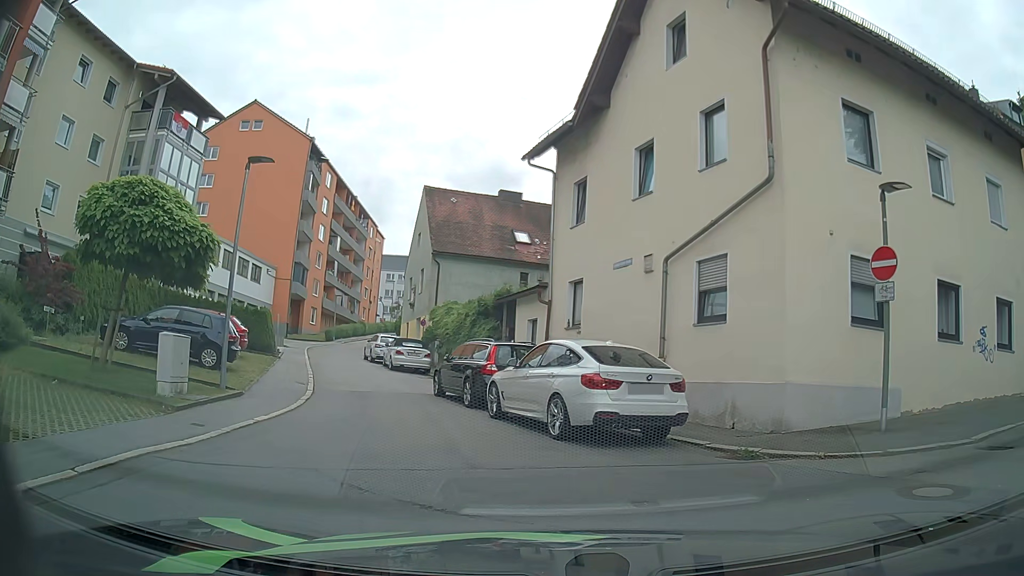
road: residential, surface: asphalt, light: Day
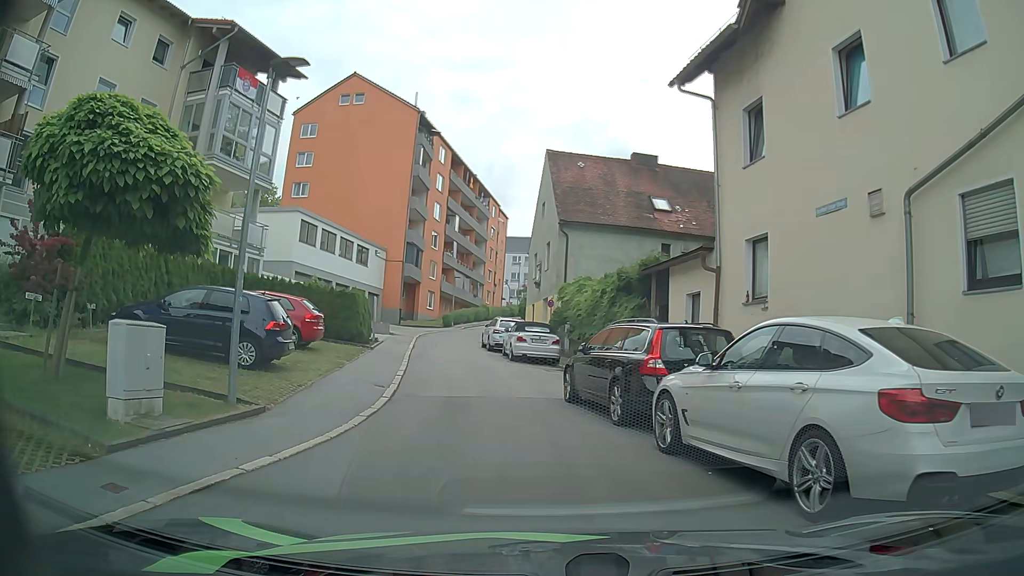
(-0.4, +5.2) m; -10°
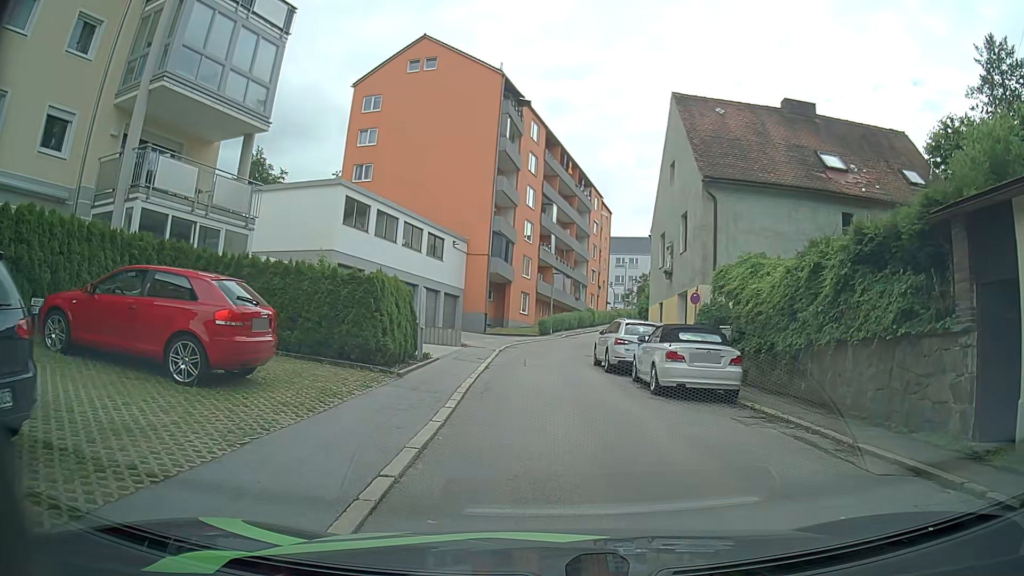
(-1.1, +10.6) m; -8°
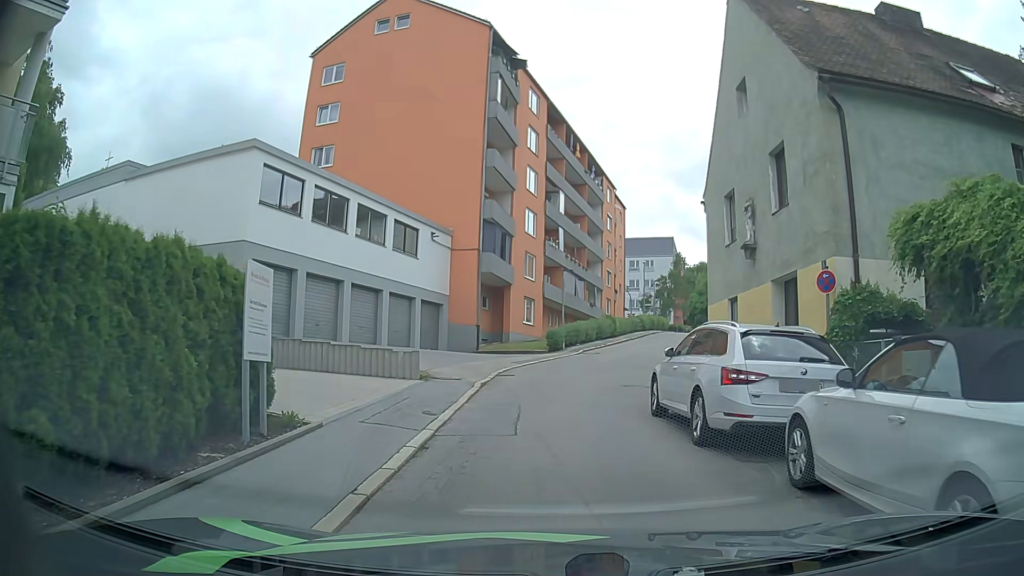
(+0.1, +10.3) m; -1°
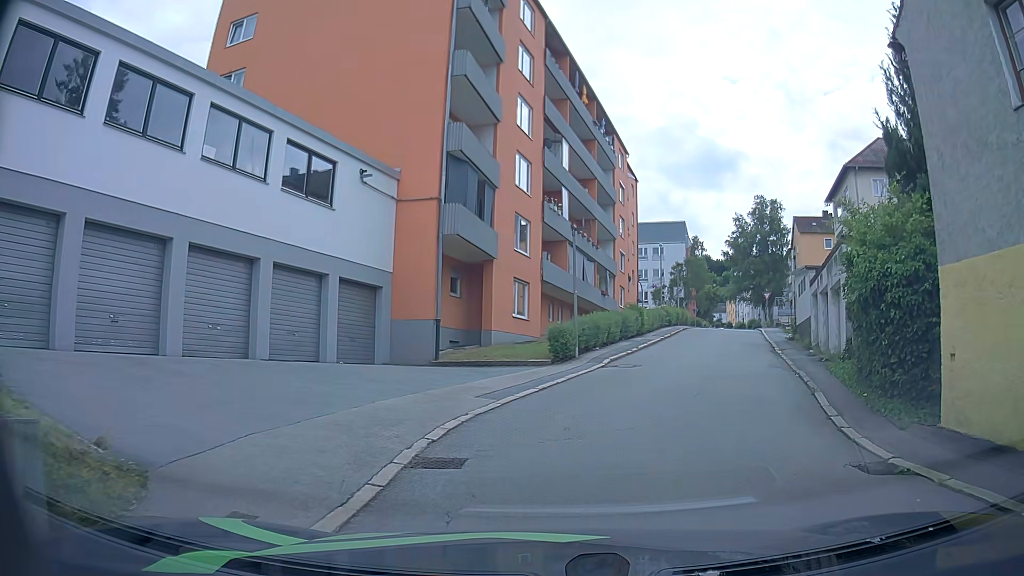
(0.0, +12.9) m; +1°
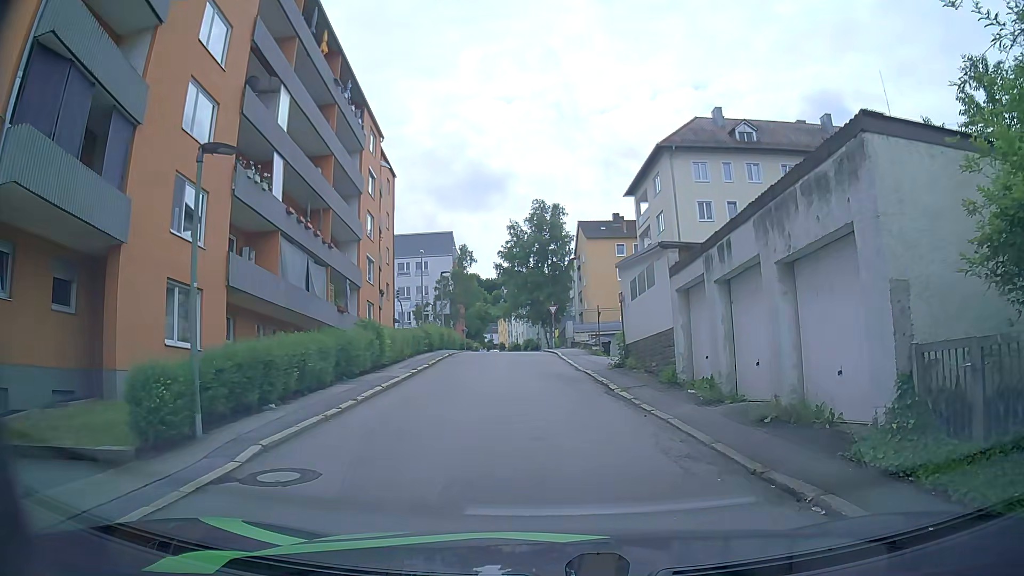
(+1.8, +11.6) m; +18°
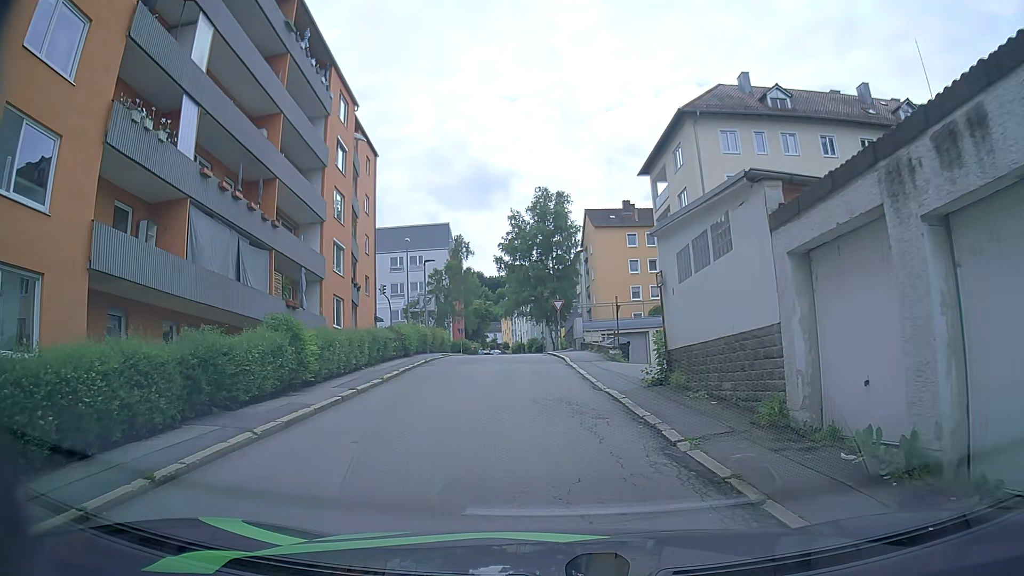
(+0.1, +7.2) m; 0°
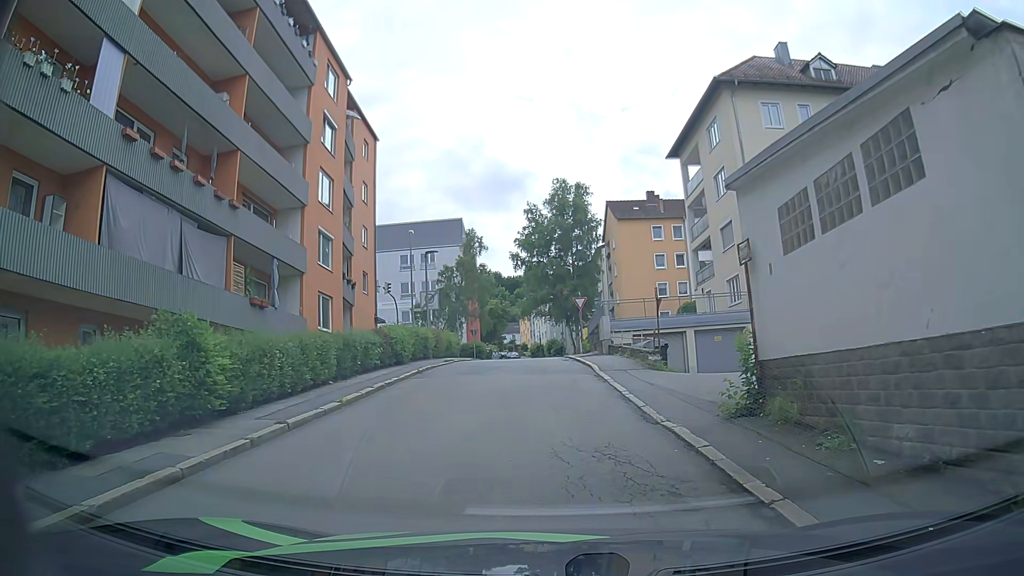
(0.0, +5.0) m; -1°
